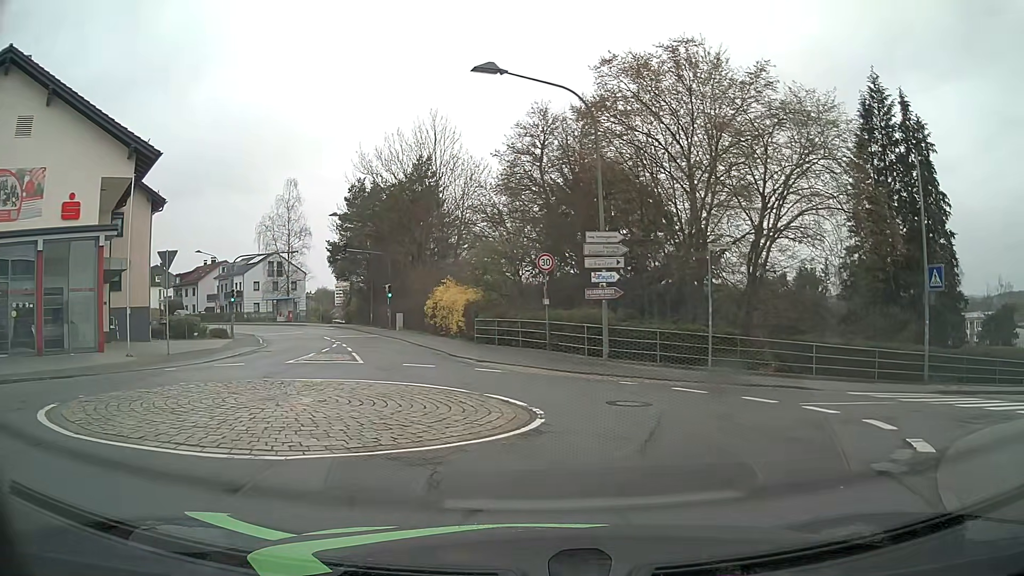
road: unclassified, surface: asphalt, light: Day
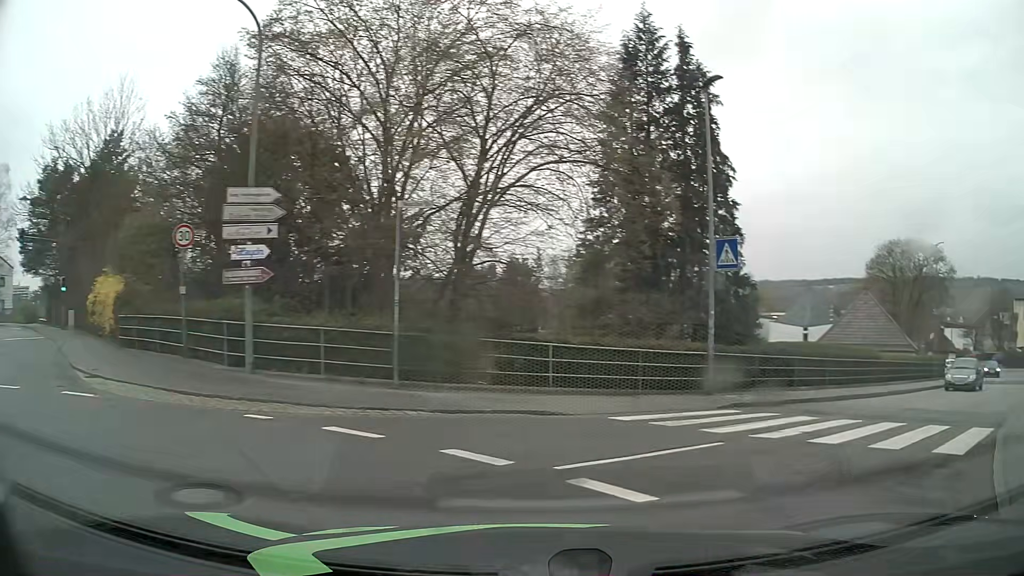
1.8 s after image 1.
(+1.3, +6.4) m; +26°
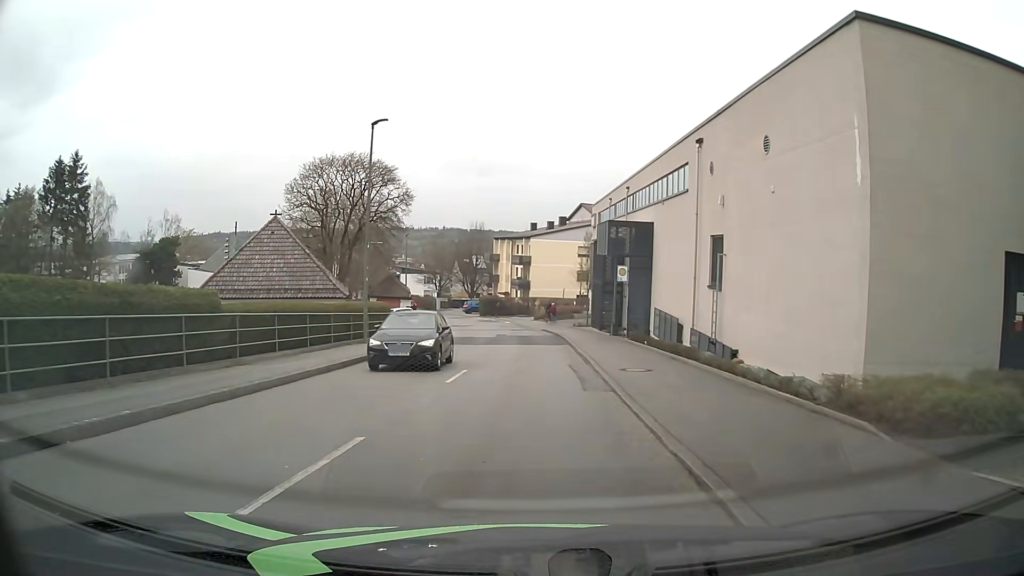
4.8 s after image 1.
(+9.2, +14.1) m; +47°
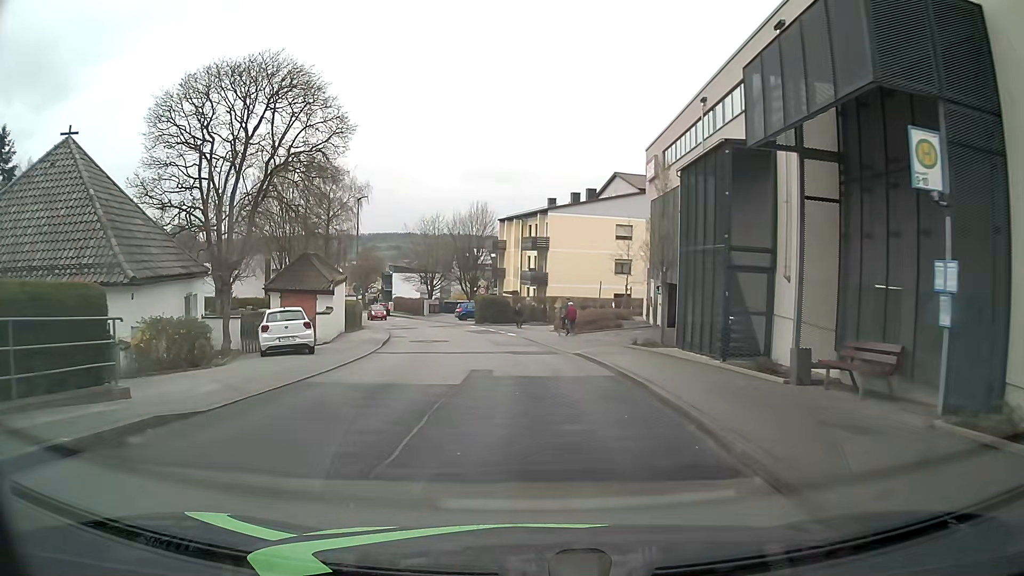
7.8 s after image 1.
(-0.5, +23.1) m; -2°
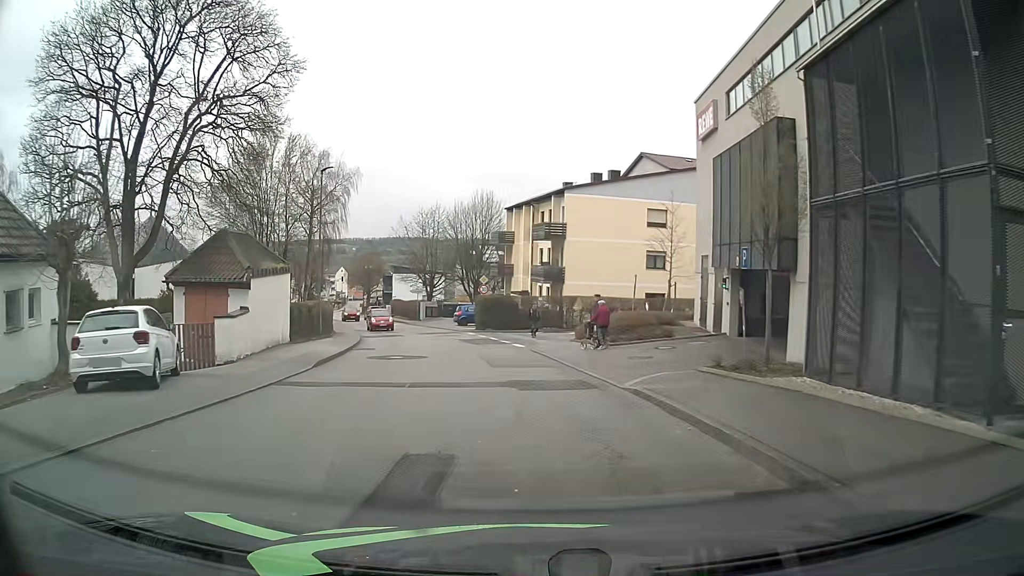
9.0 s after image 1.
(0.0, +9.8) m; -1°
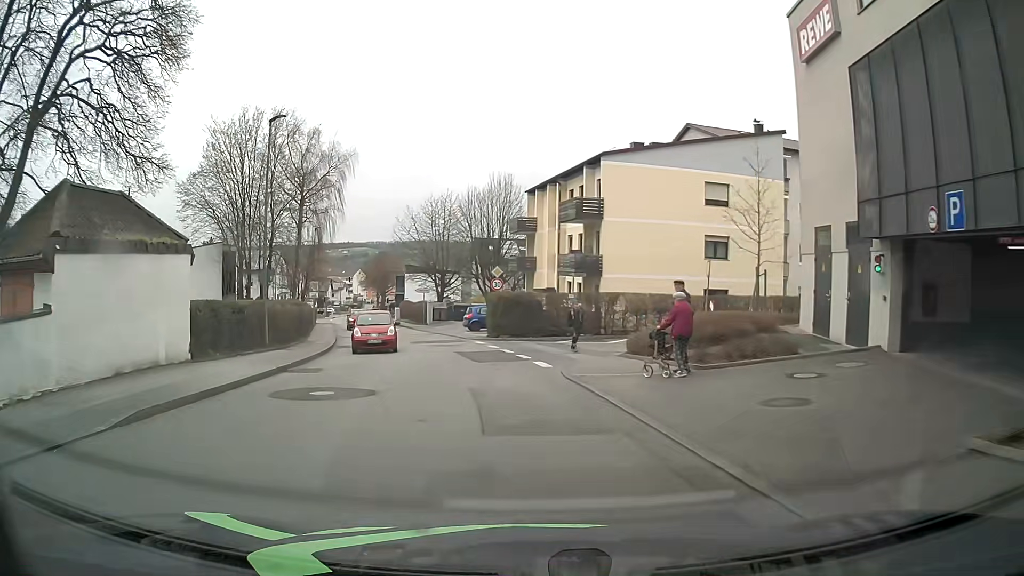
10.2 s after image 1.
(0.0, +9.6) m; -2°
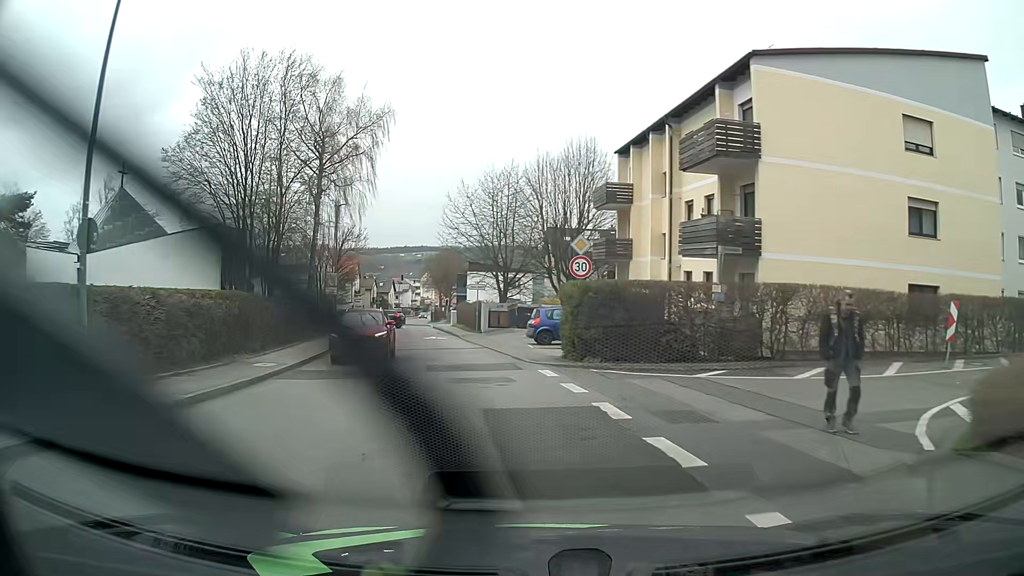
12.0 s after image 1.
(-0.5, +13.9) m; -5°
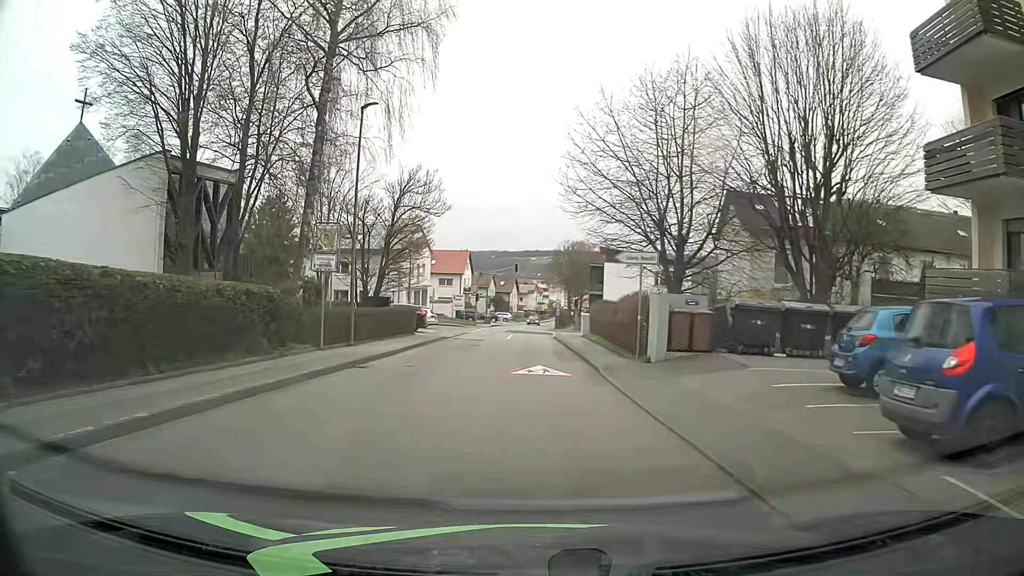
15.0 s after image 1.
(-2.7, +22.5) m; -12°
(0, +10) (0, +20) (0, +30) (0, +40) (0, +50) (+1, +60) (+1, +70) (+2, +80) (+3, +90) (+4, +100) m
